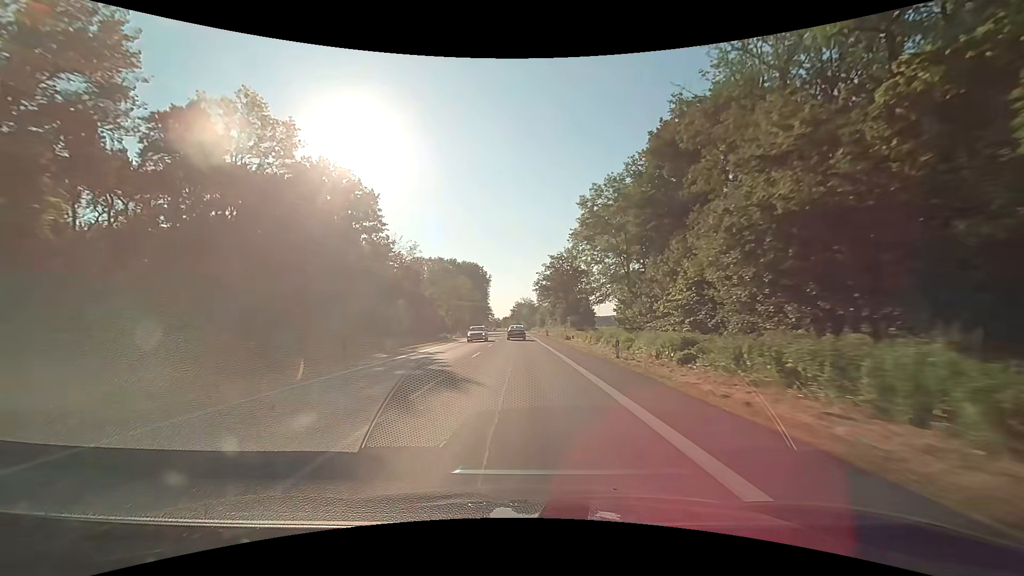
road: primary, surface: asphalt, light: Day
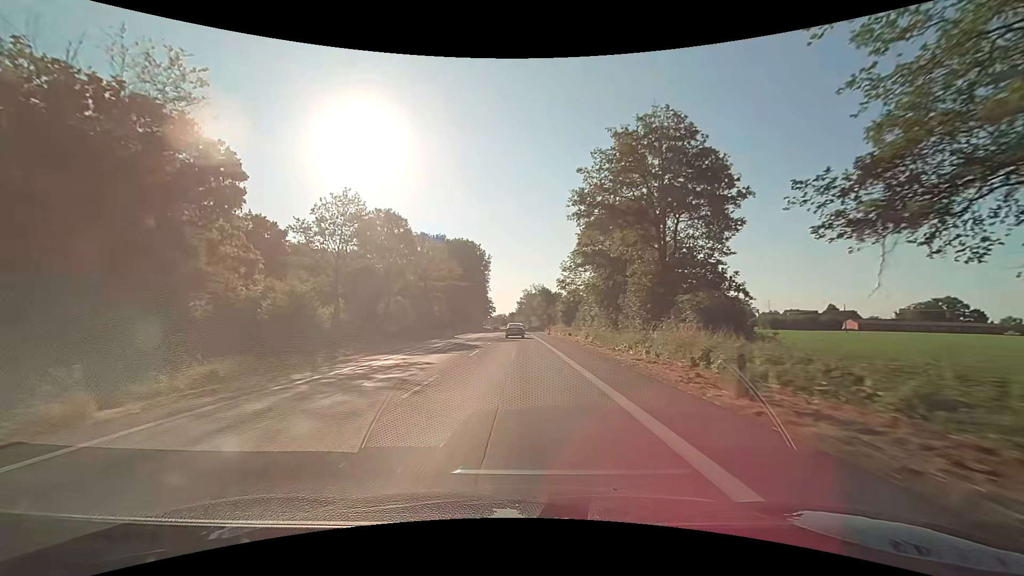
(-0.3, +60.5) m; -1°
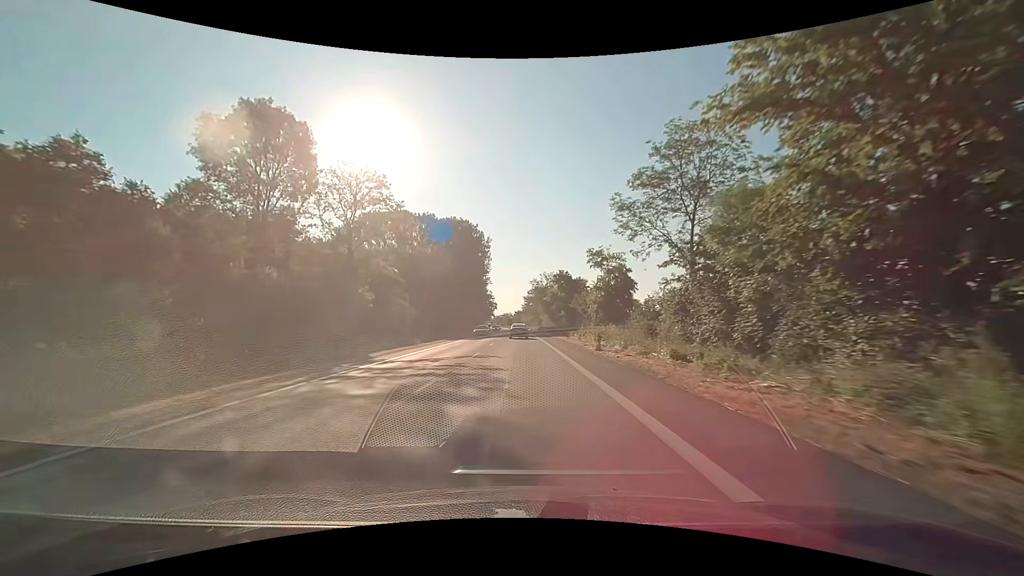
(-0.3, +36.8) m; -1°
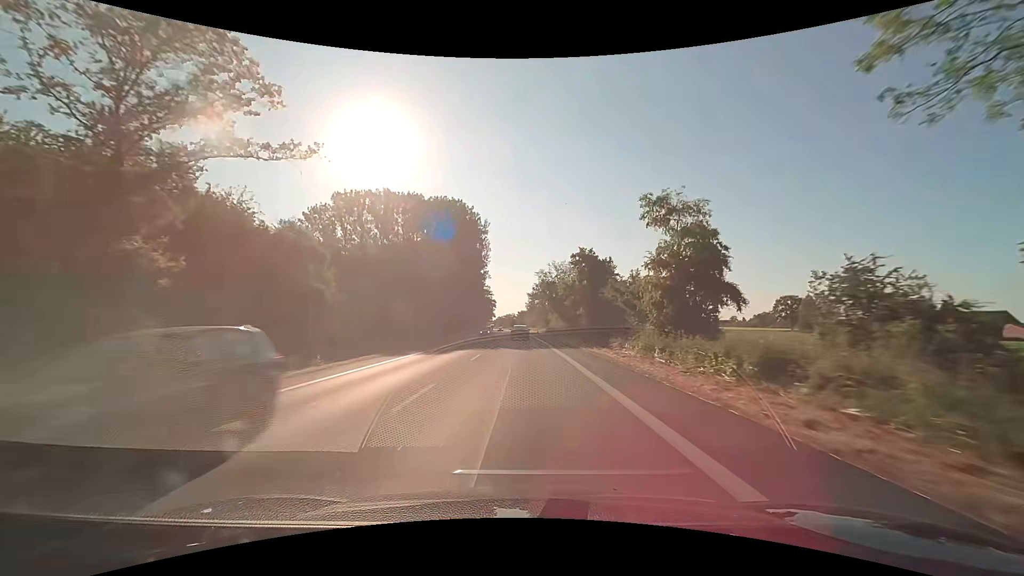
(-0.2, +24.6) m; -1°
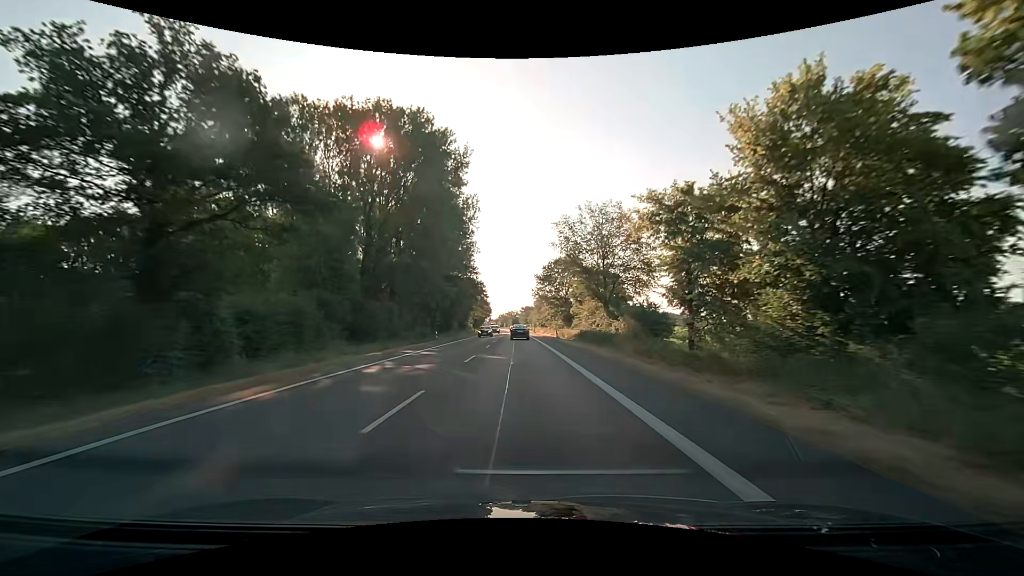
(-0.4, +49.7) m; -1°
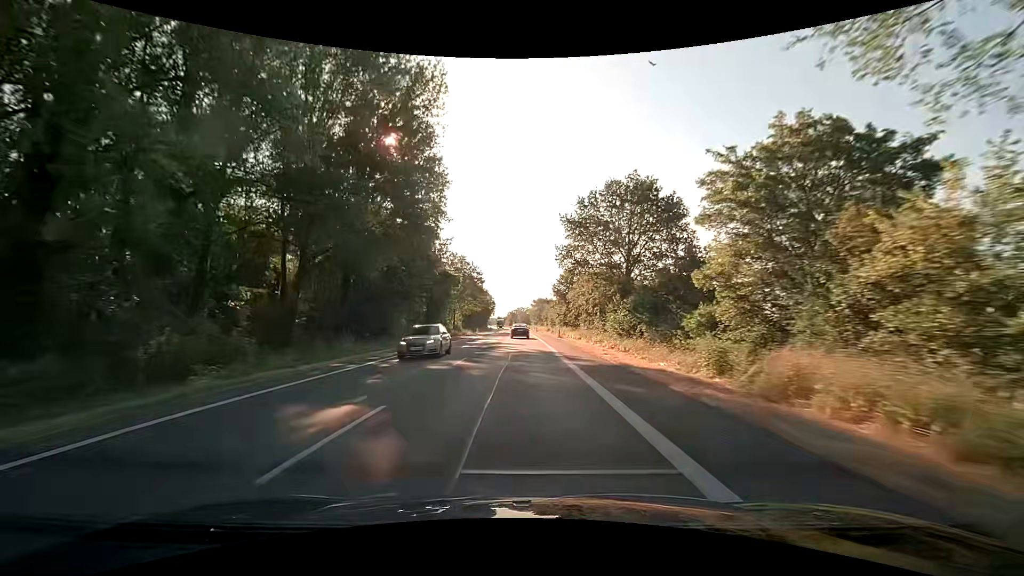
(-0.2, +50.1) m; -1°
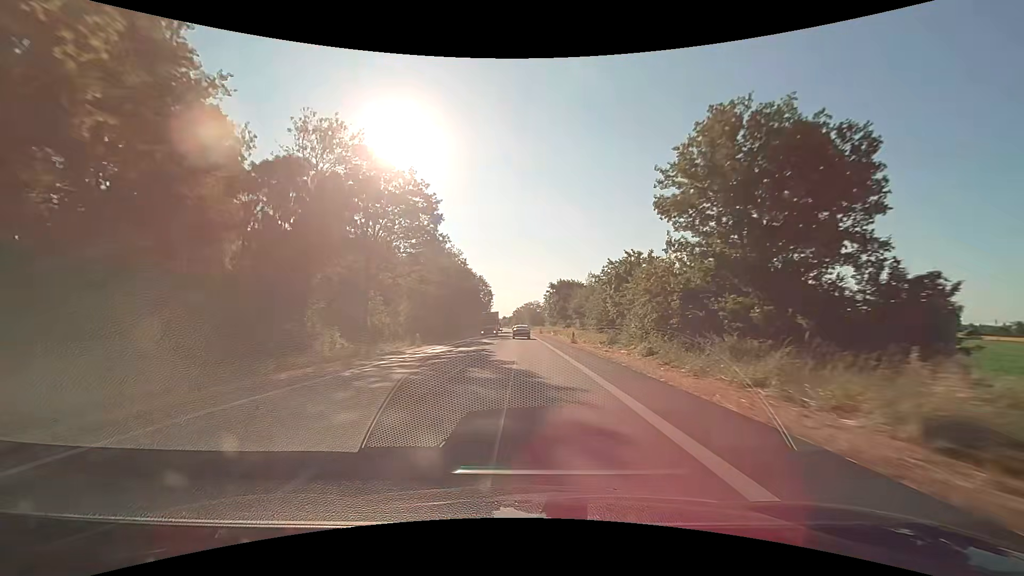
(-0.6, +63.9) m; -1°
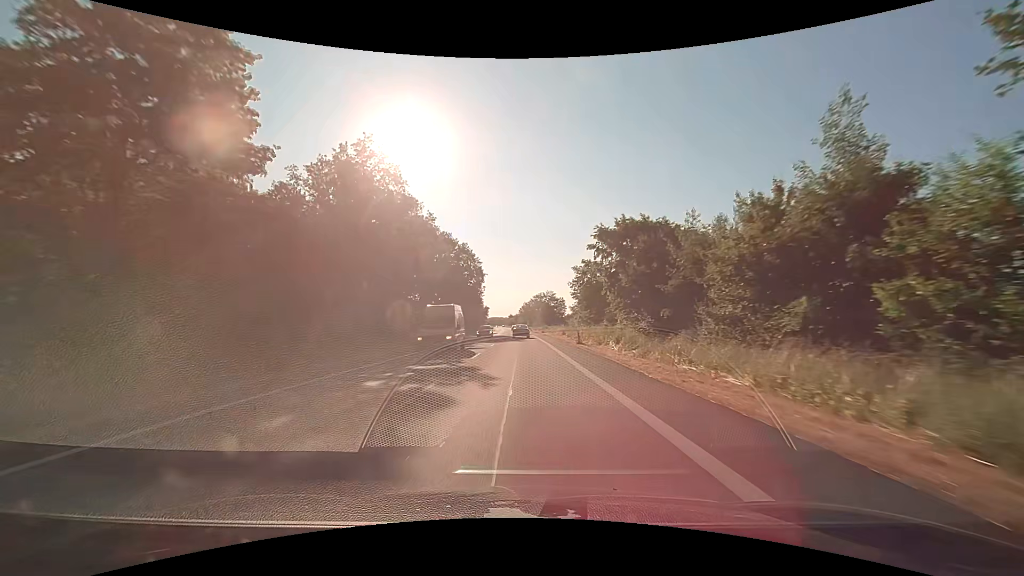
(-0.5, +53.1) m; -1°
(0, +10) (0, +20) (0, +30) (0, +40) (0, +50) (0, +60) (0, +70) (-1, +80) (-1, +90) (-1, +100) m
